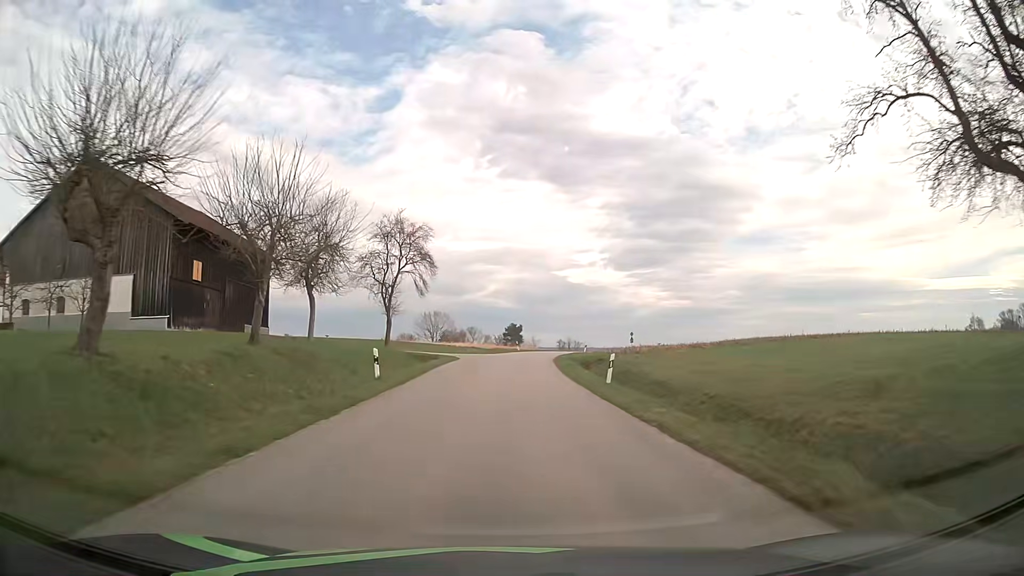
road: tertiary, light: Day
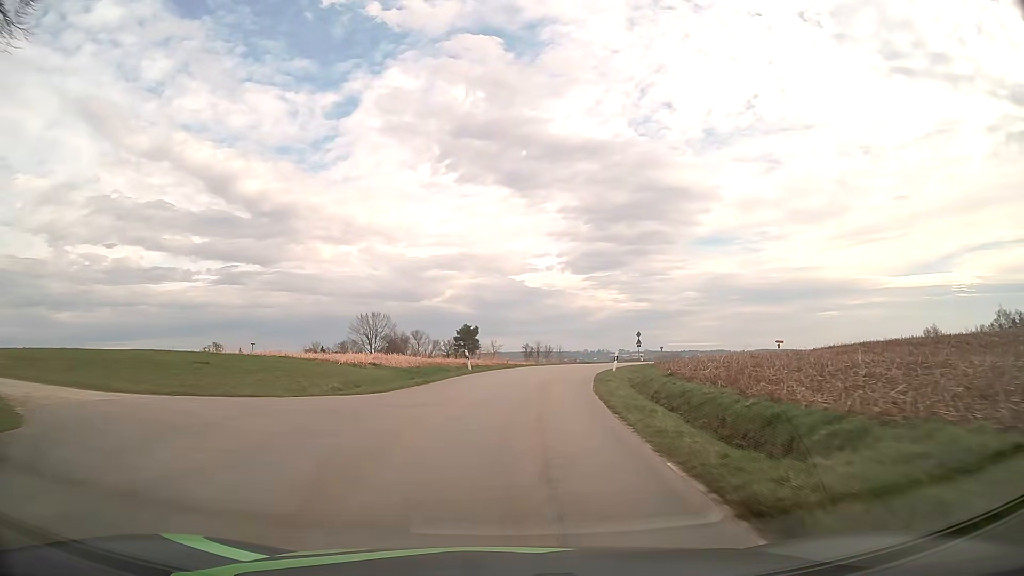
(+0.7, +37.7) m; +3°
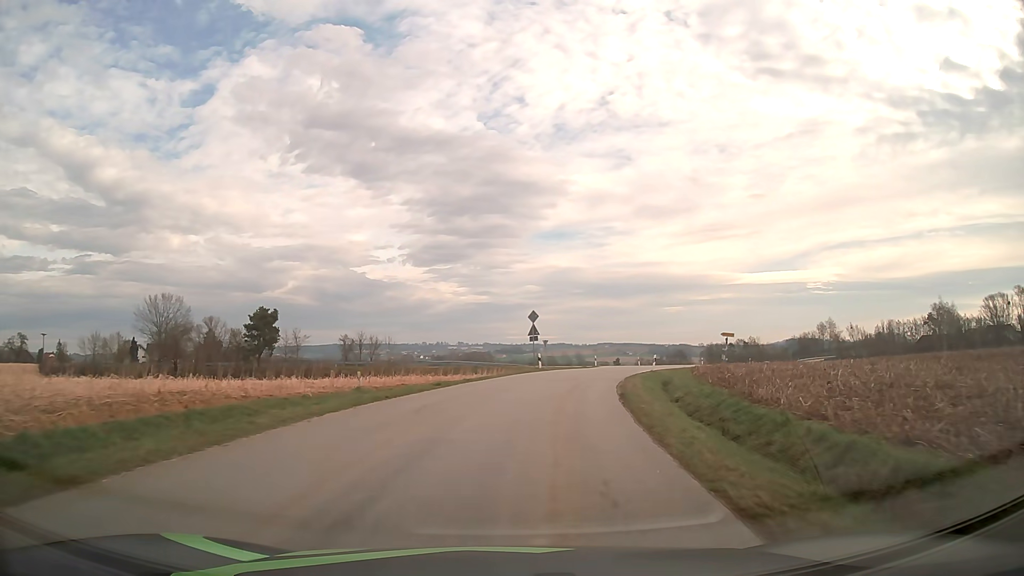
(+3.8, +39.4) m; +13°
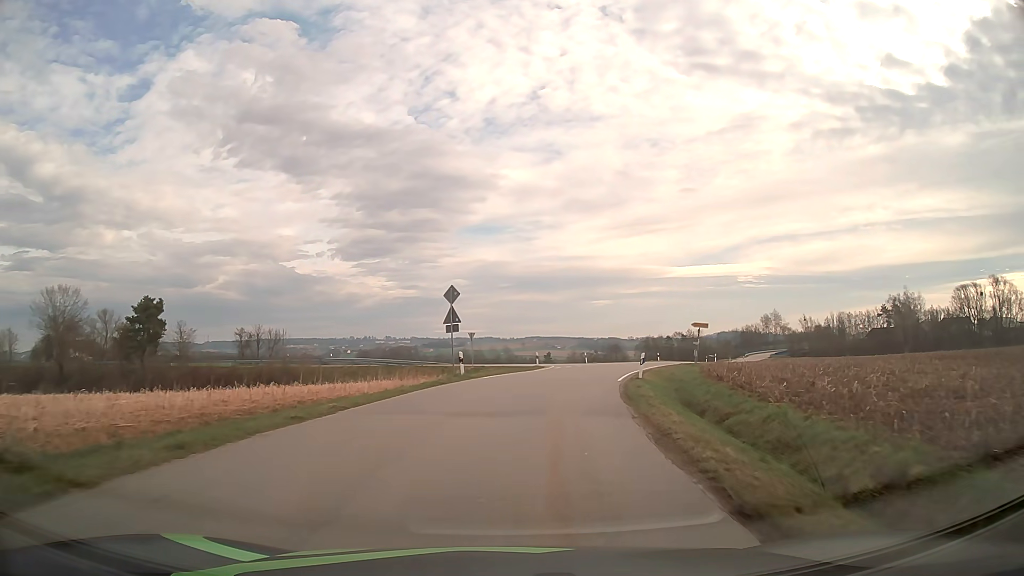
(+0.8, +14.9) m; +6°
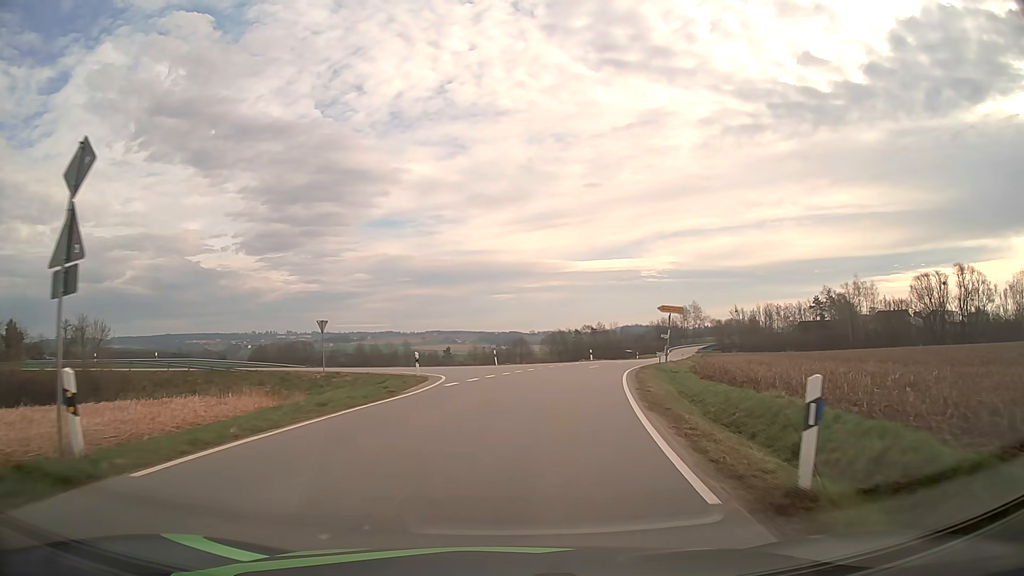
(+1.5, +20.4) m; +8°
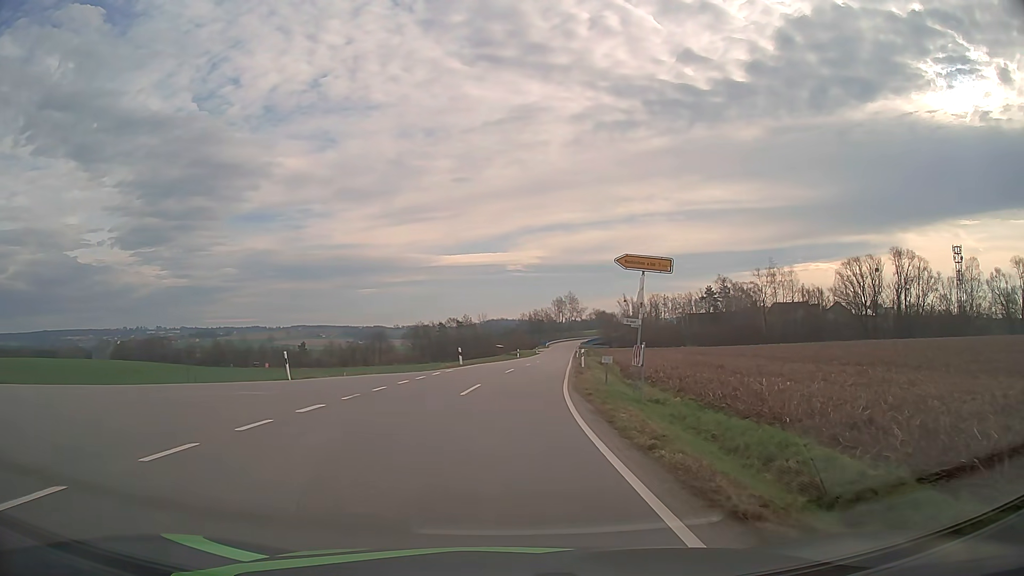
(+2.1, +21.8) m; +11°
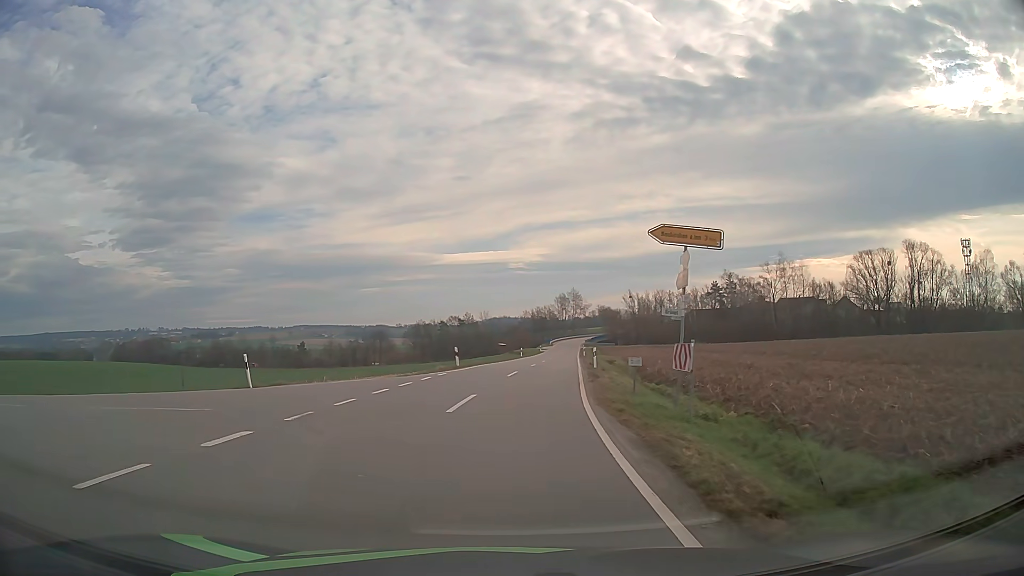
(0.0, +4.3) m; +1°
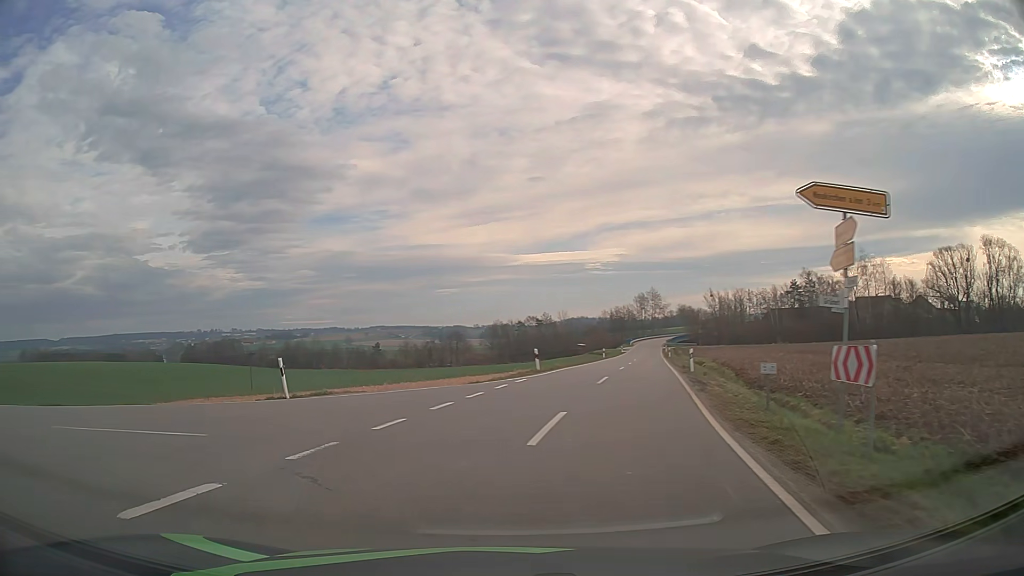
(-0.2, +3.9) m; -6°
(-3, +9) (-12, +14) (-22, +14) (-32, +15) (-42, +16) (-52, +17) (-62, +18) (-72, +19) (-82, +20) (-92, +22) m
